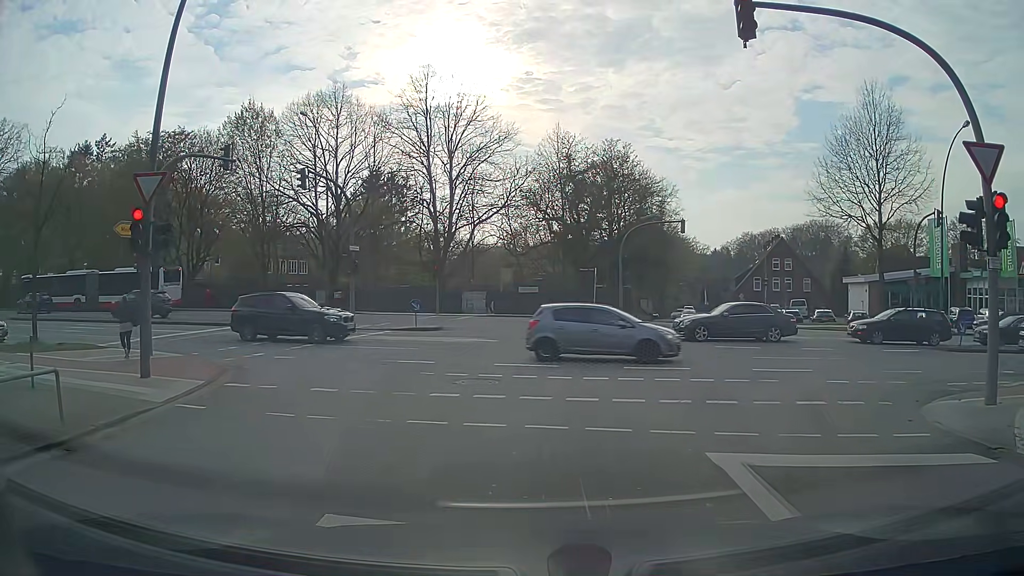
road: secondary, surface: asphalt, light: Day
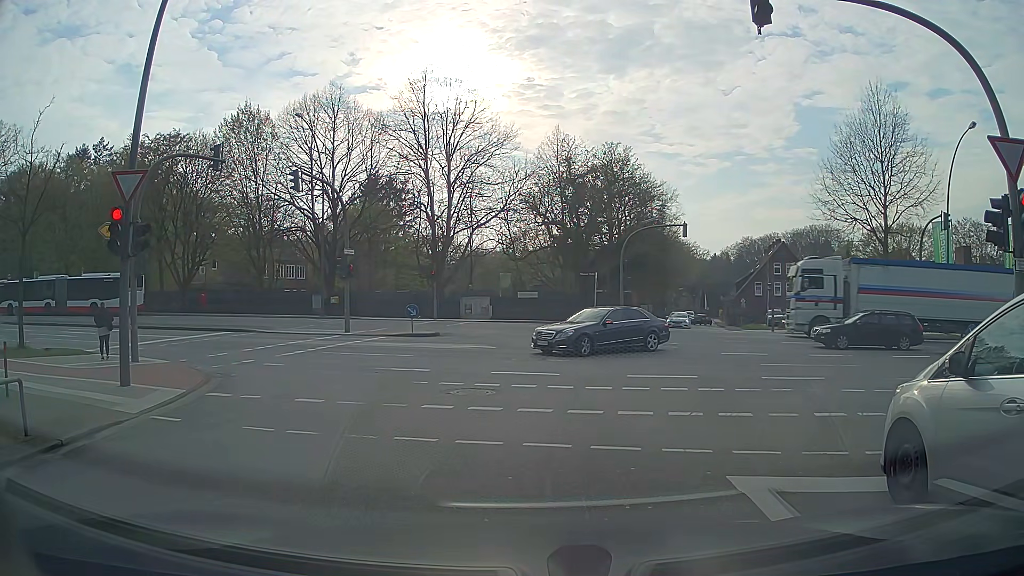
(0.0, +0.8) m; 0°
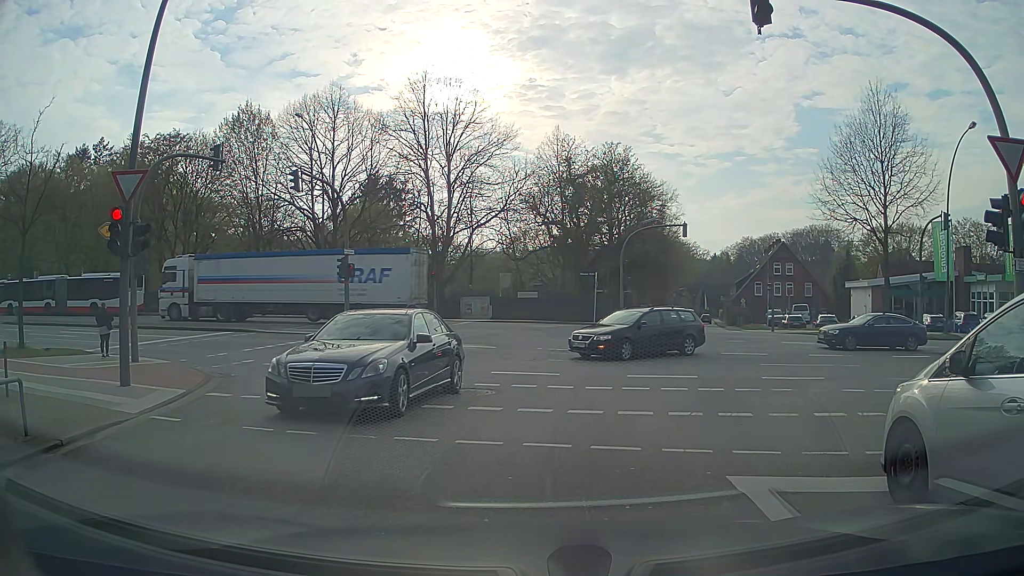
(0.0, 0.0) m; 0°
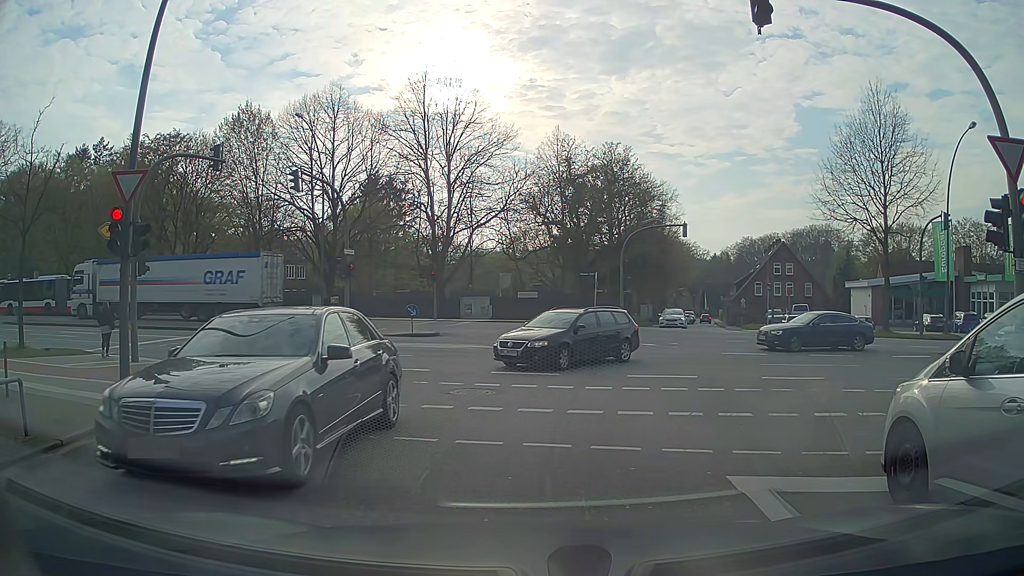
(0.0, 0.0) m; 0°
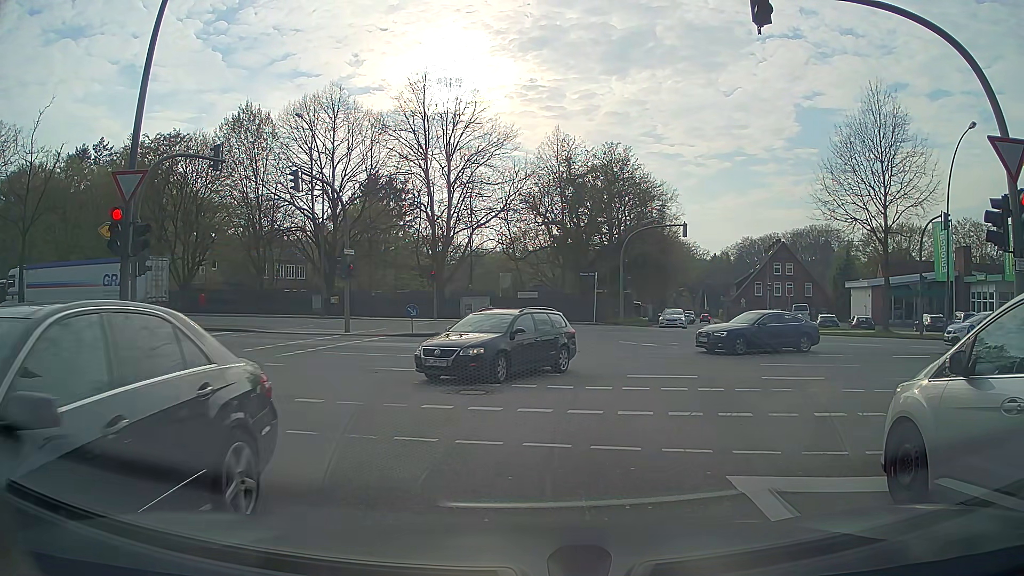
(0.0, 0.0) m; 0°
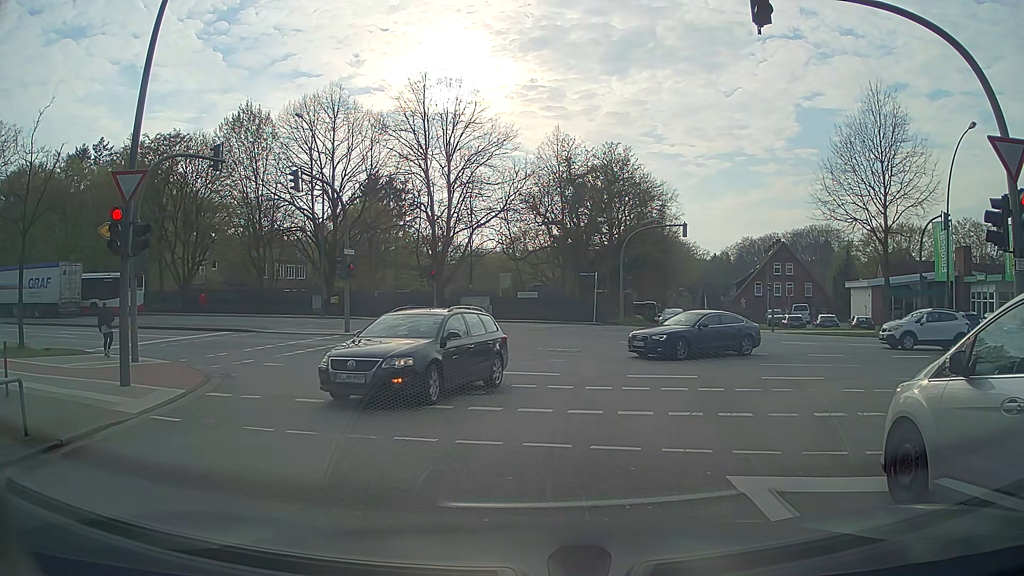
(0.0, 0.0) m; 0°
